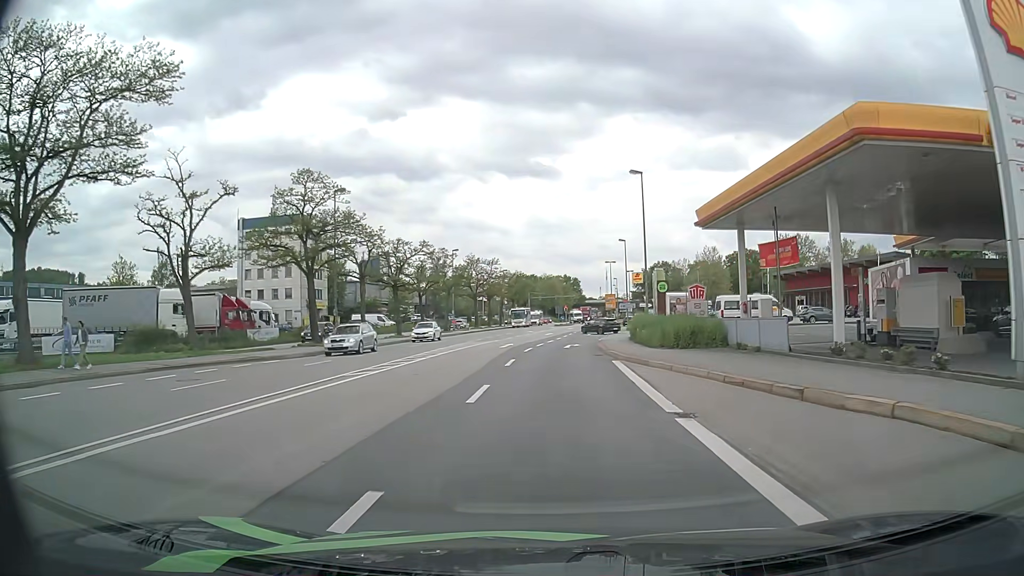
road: primary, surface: asphalt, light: Day
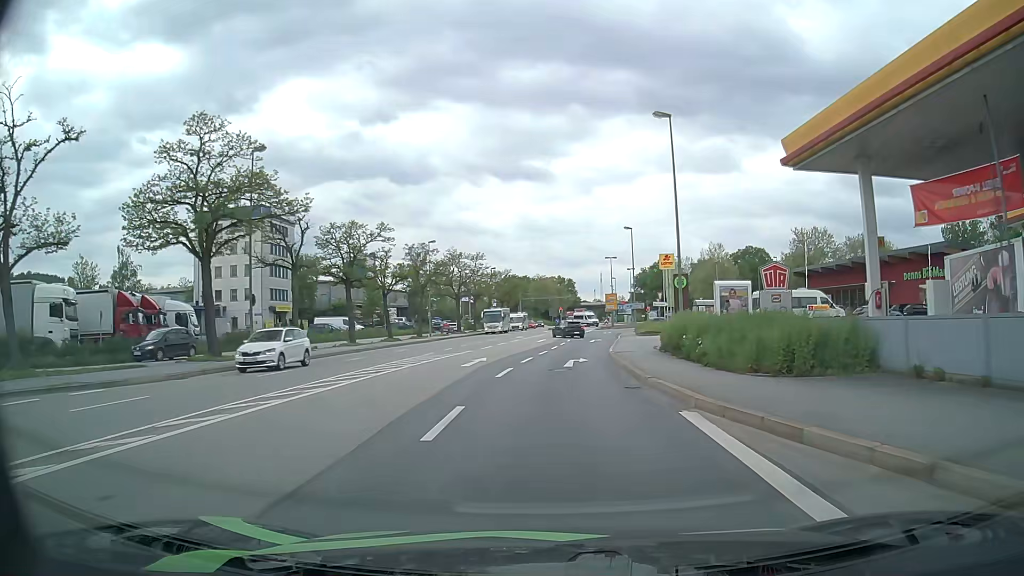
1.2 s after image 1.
(+0.1, +12.4) m; +1°
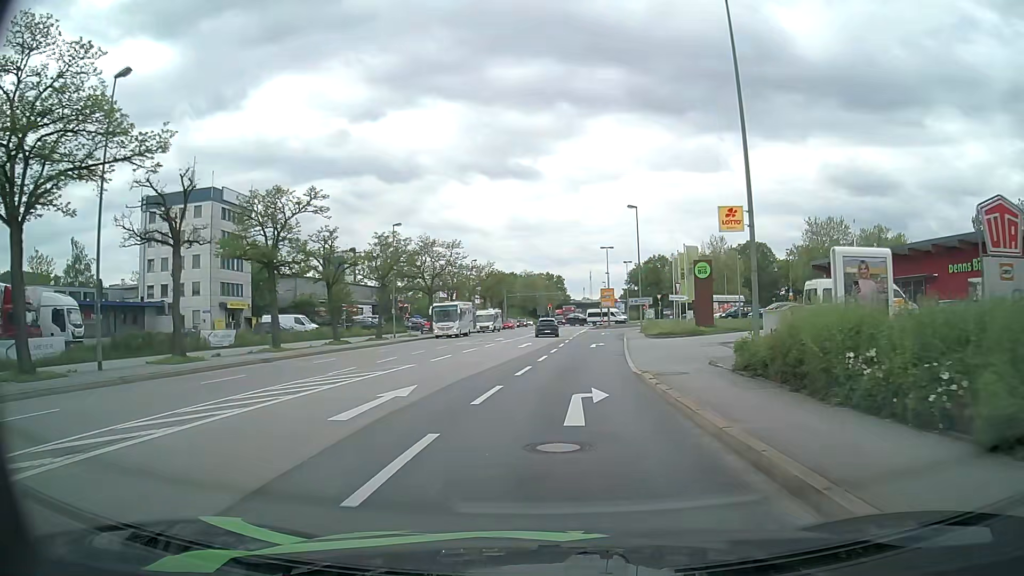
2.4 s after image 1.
(0.0, +11.8) m; 0°
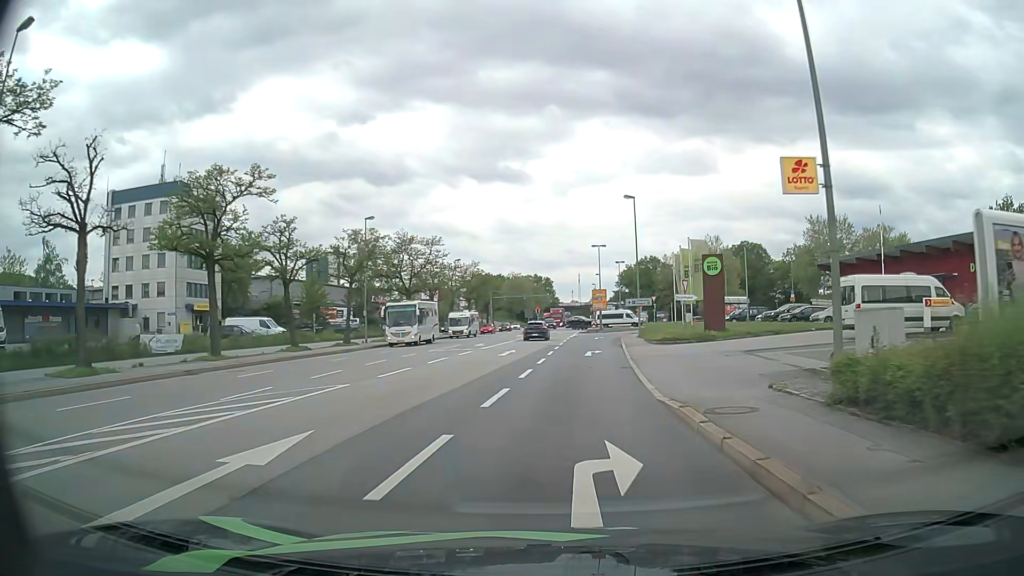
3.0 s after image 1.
(+0.1, +5.7) m; +2°
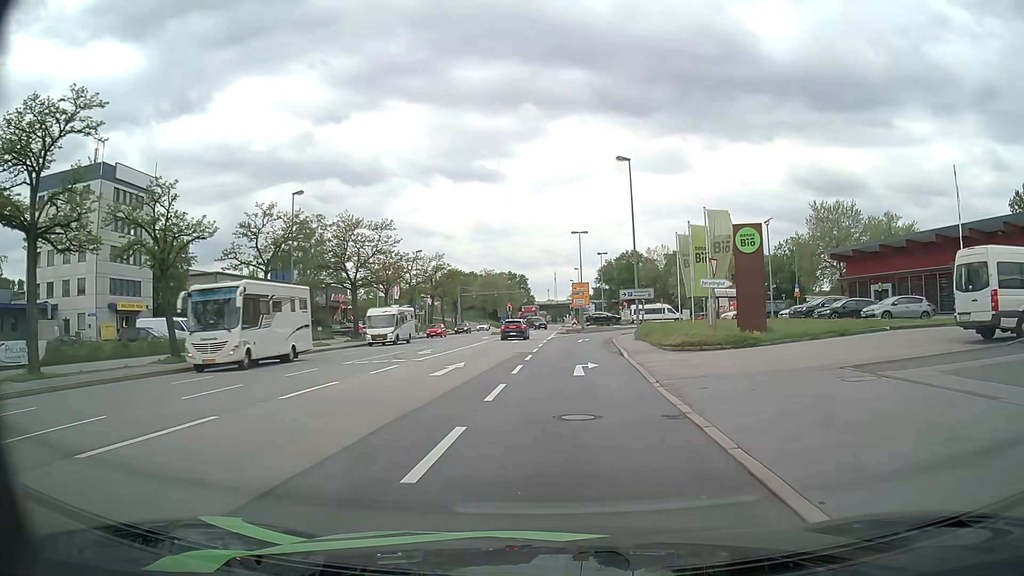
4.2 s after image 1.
(+0.2, +11.4) m; +2°
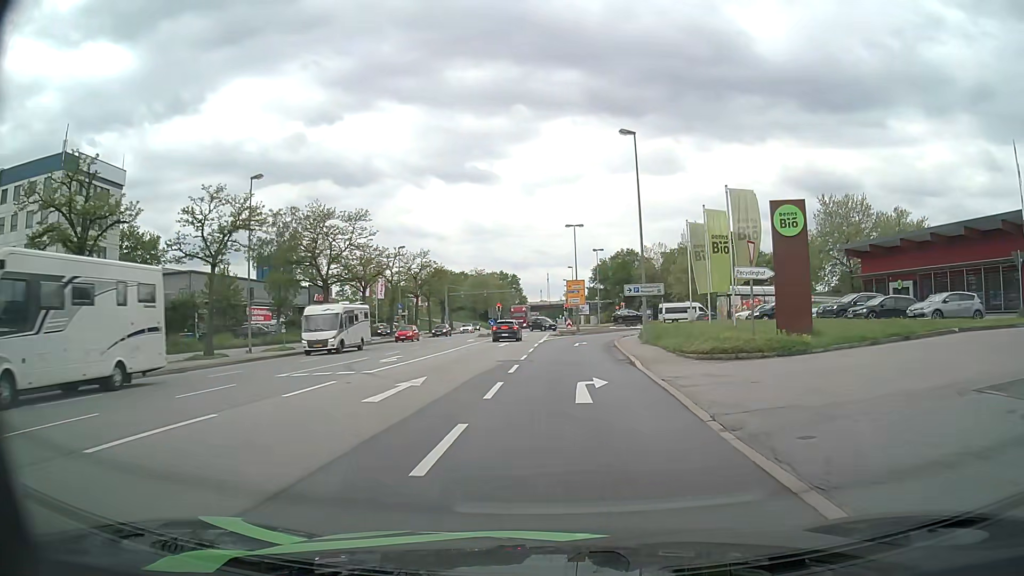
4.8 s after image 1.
(0.0, +5.7) m; 0°
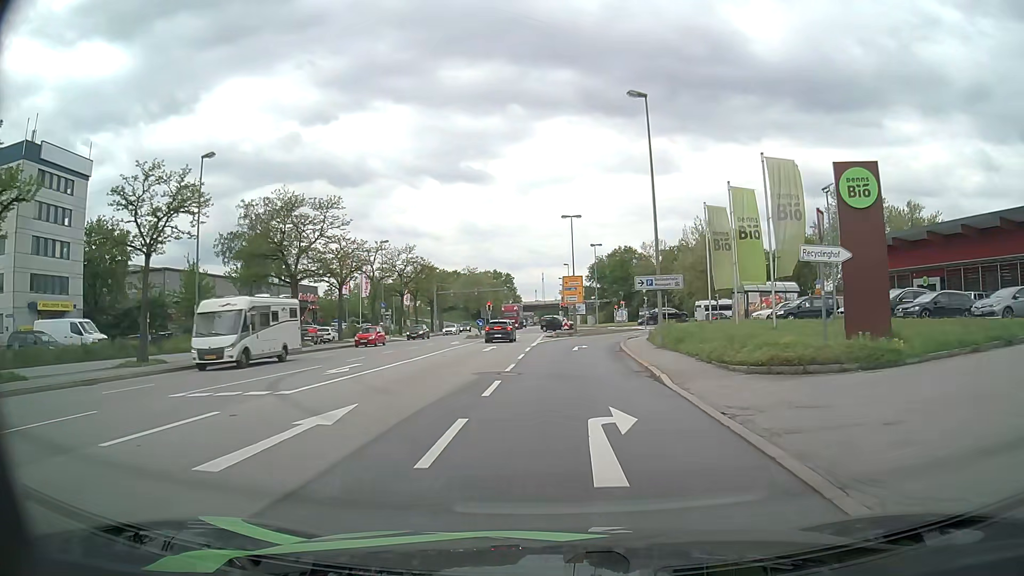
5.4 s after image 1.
(+0.1, +5.7) m; +1°
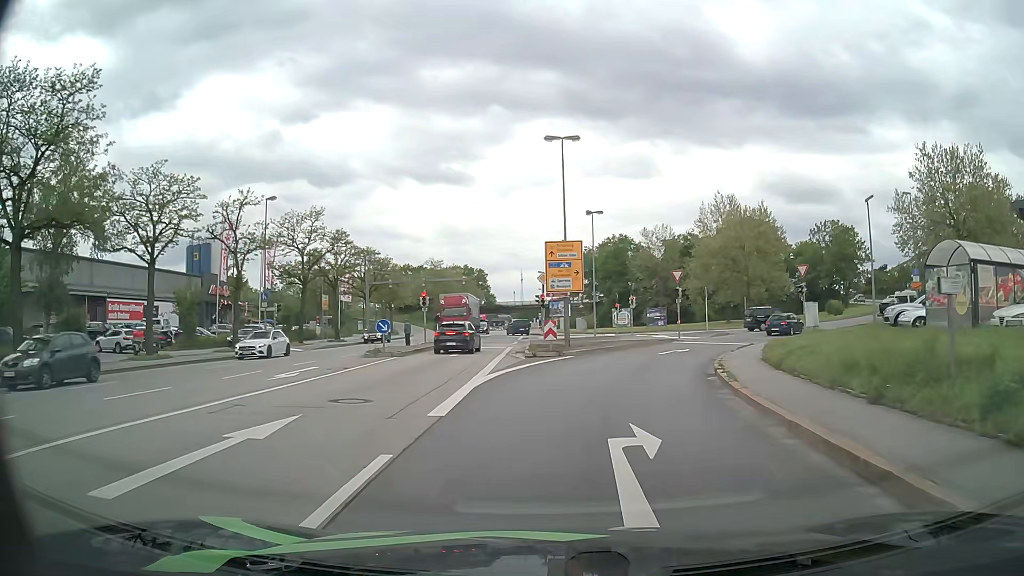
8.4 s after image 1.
(+0.3, +26.3) m; +2°
